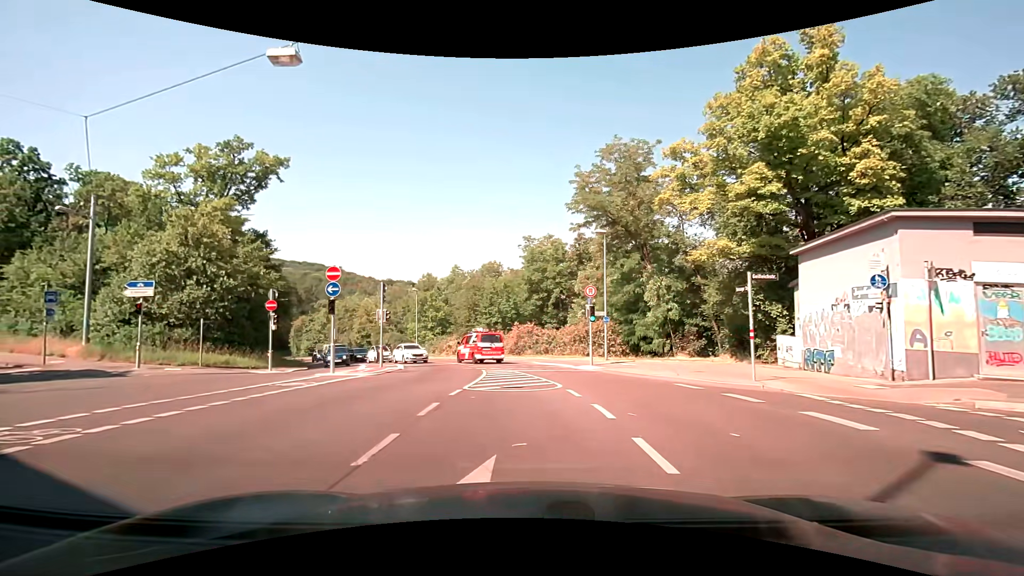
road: secondary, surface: asphalt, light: Day
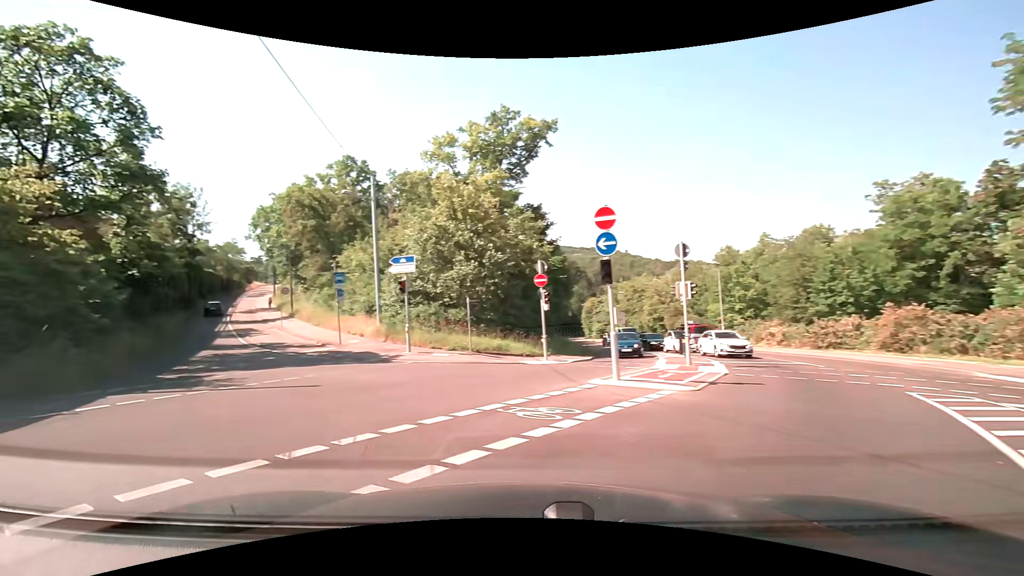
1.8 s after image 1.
(-2.0, +8.6) m; -32°
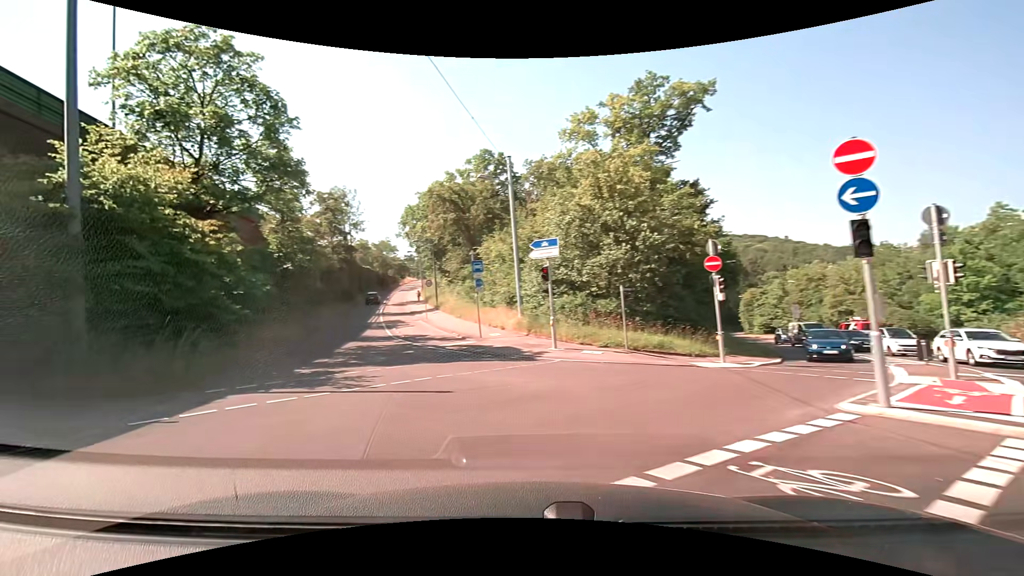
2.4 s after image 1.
(-0.4, +3.2) m; -16°
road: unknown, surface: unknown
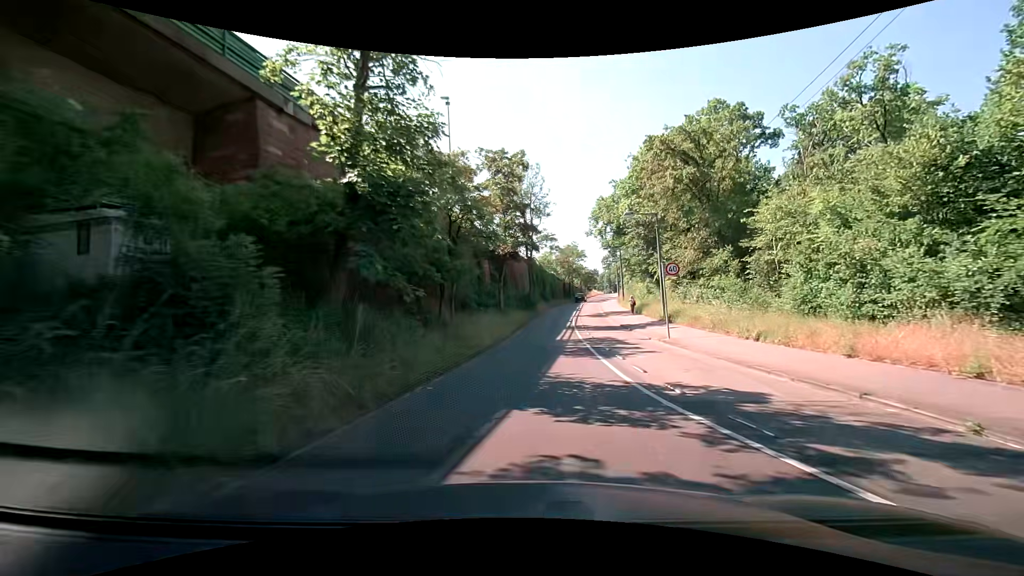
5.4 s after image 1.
(-5.7, +19.1) m; -20°
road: secondary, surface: asphalt
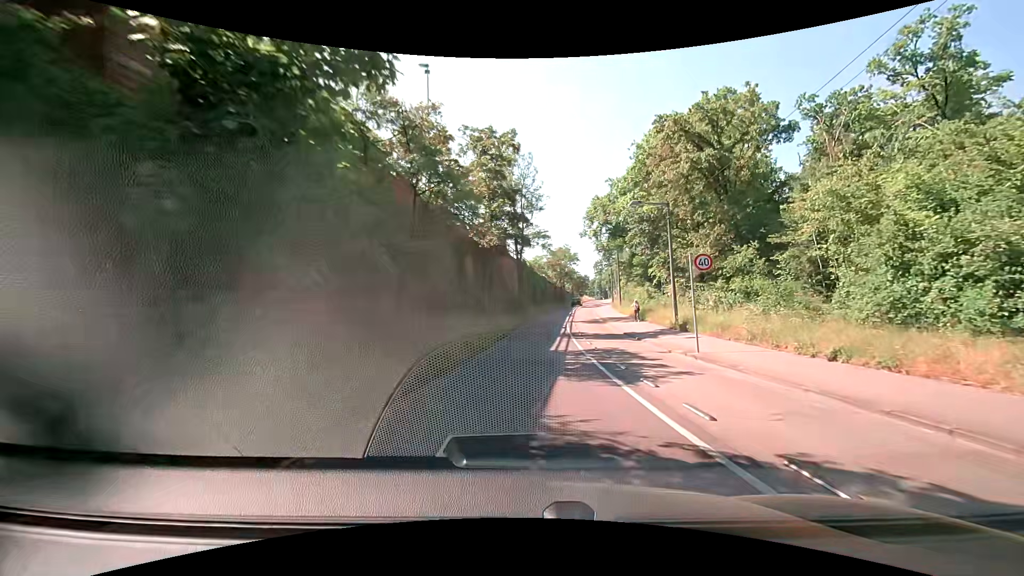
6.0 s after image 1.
(+0.1, +5.1) m; +1°
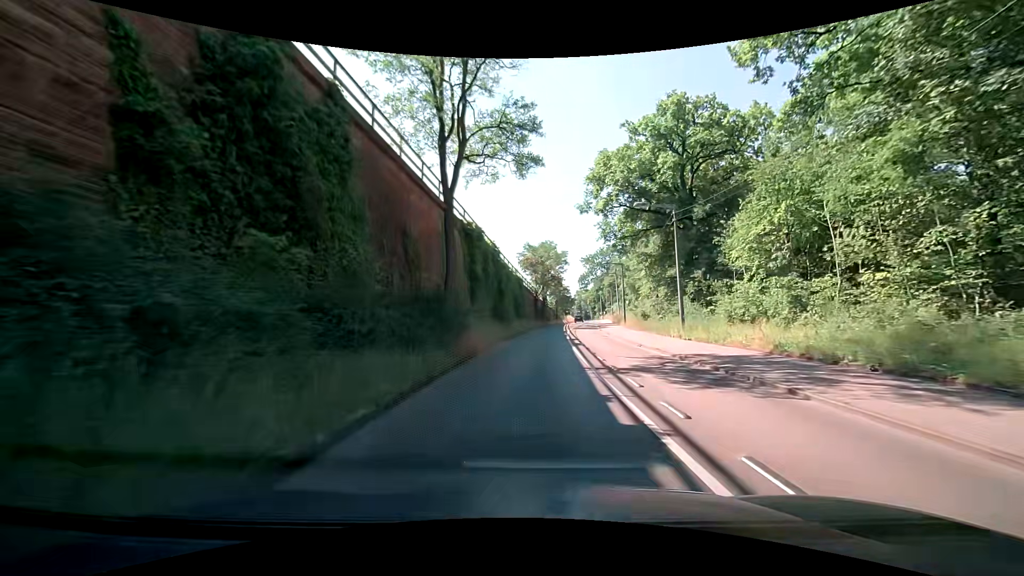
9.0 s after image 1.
(+1.2, +30.4) m; +4°
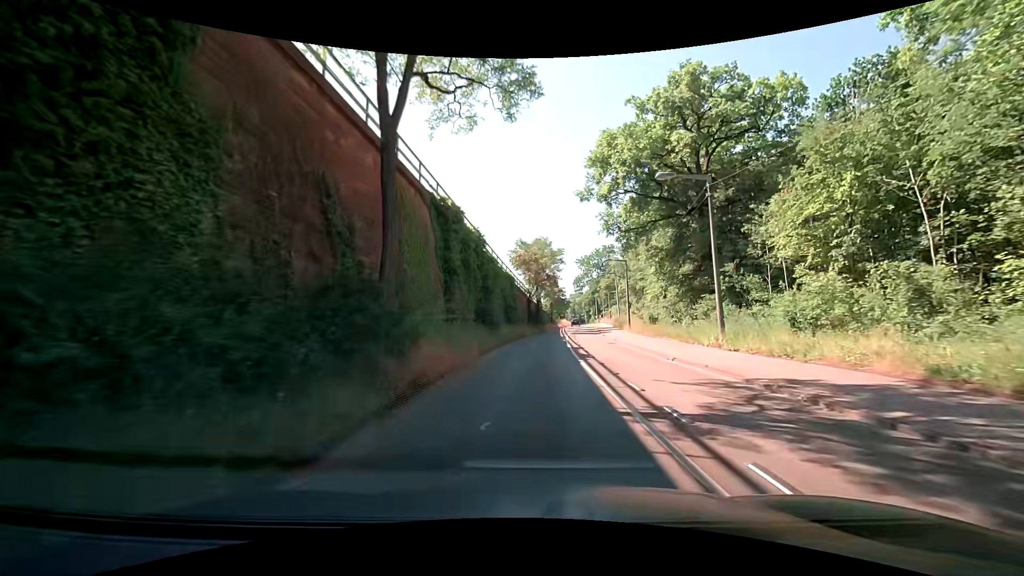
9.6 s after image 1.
(0.0, +6.2) m; 0°
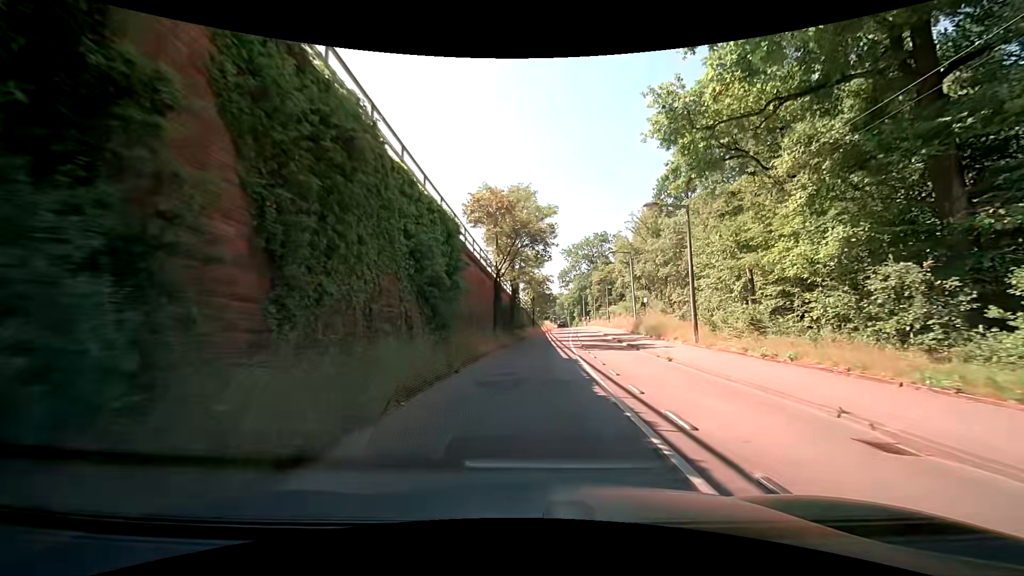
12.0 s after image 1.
(+0.7, +24.5) m; +3°
